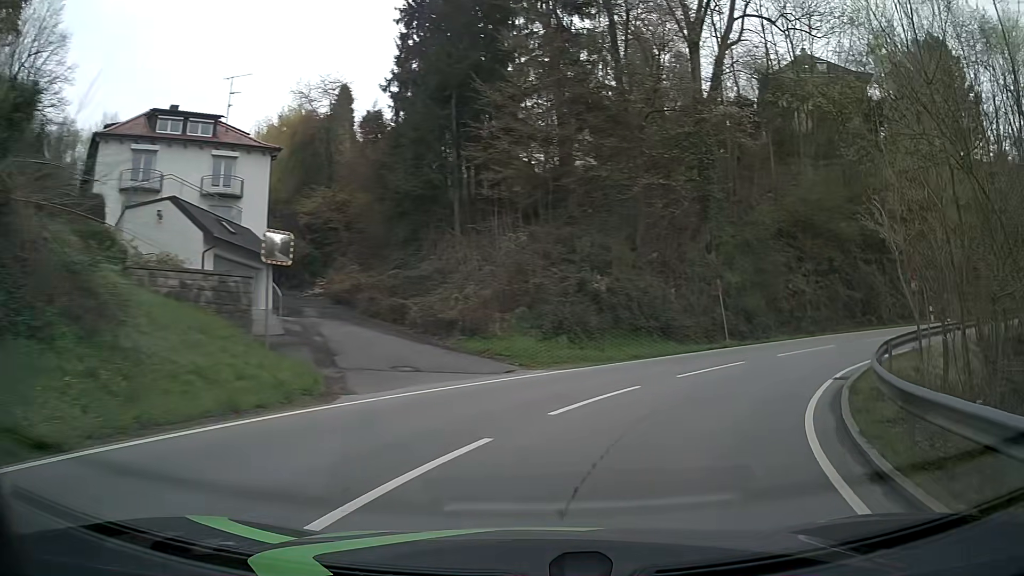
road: tertiary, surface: asphalt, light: Day
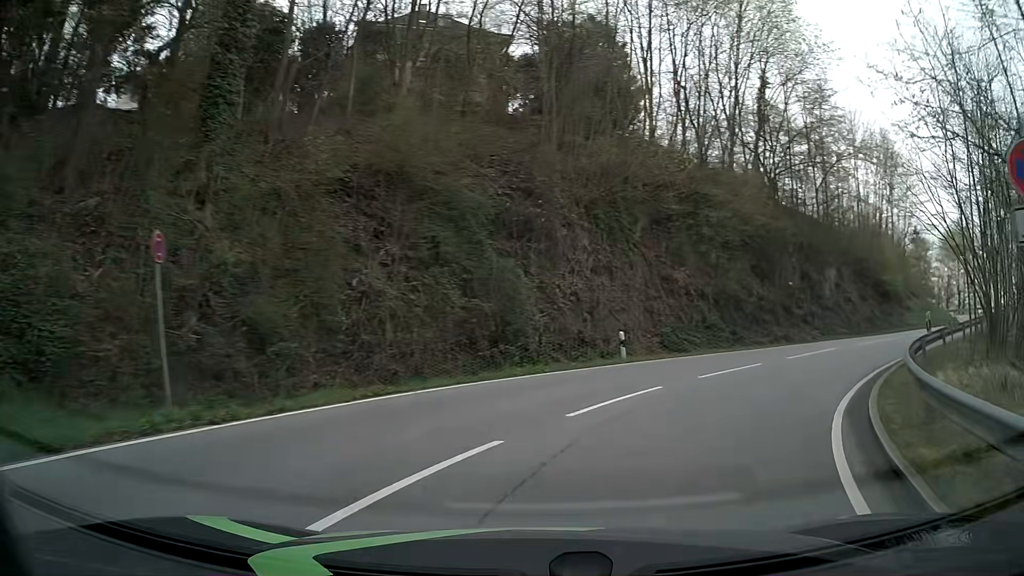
(+5.6, +16.2) m; +38°
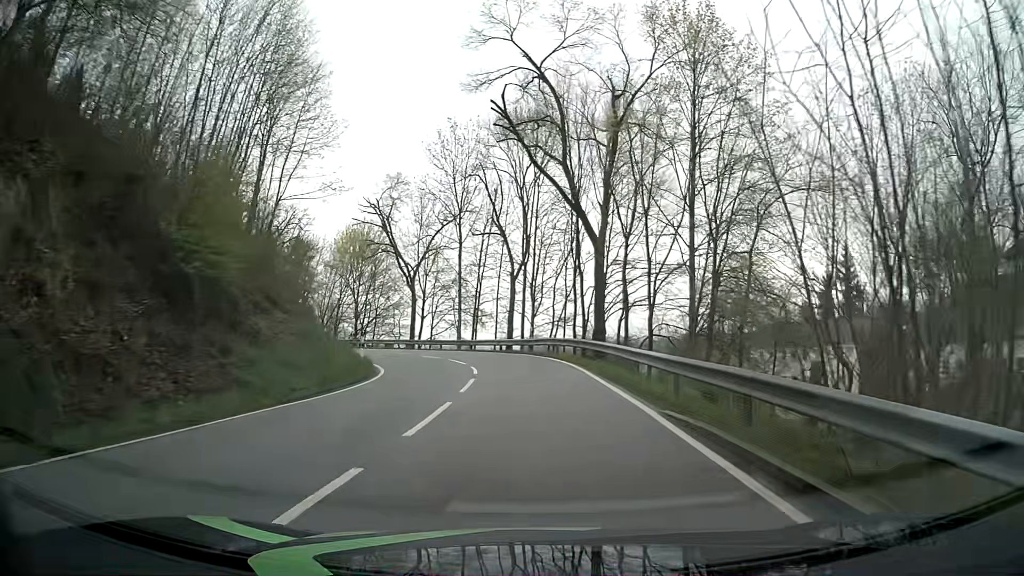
(+15.1, +25.0) m; +53°
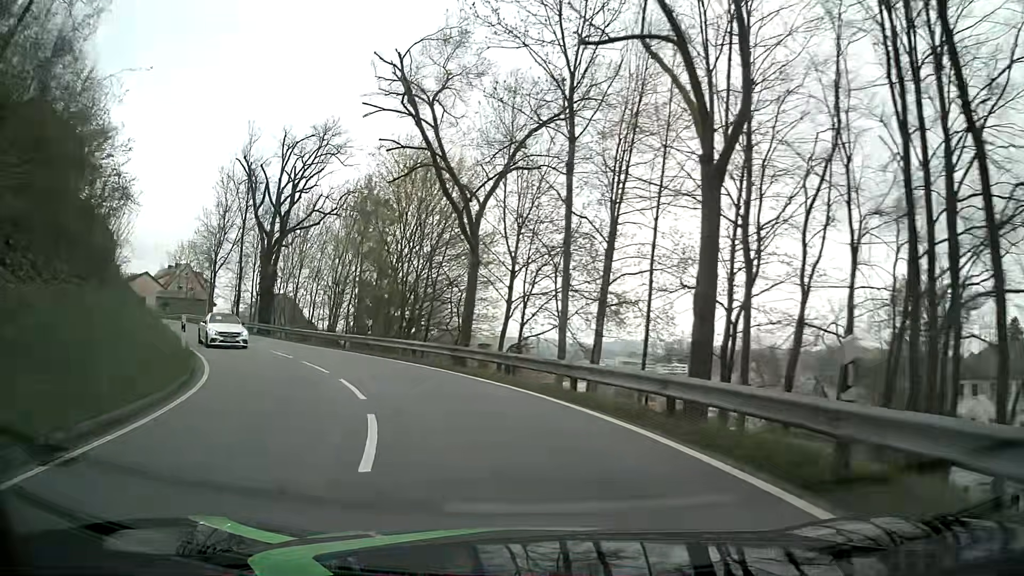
(-0.3, +26.1) m; -10°
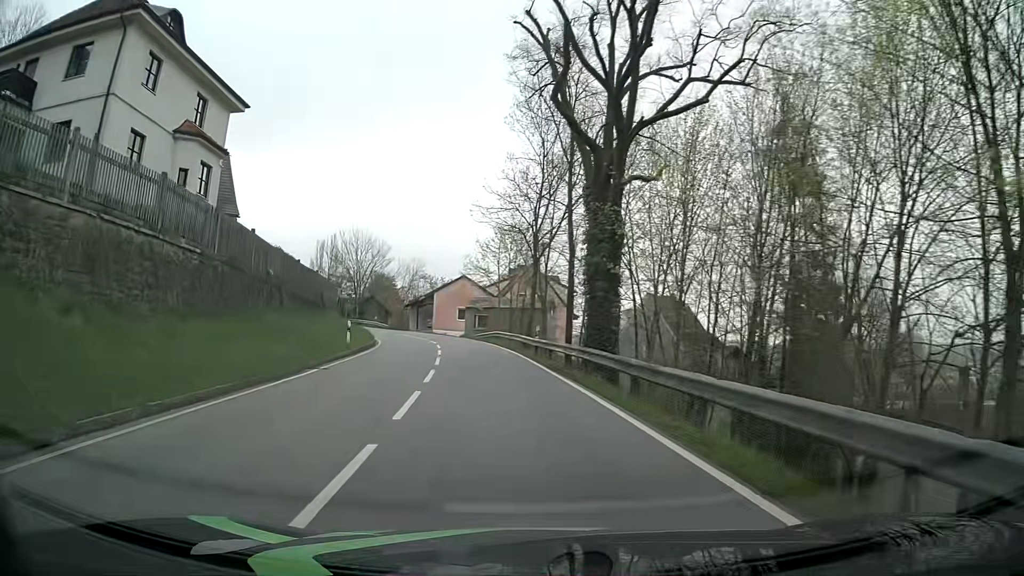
(-7.3, +25.6) m; -33°
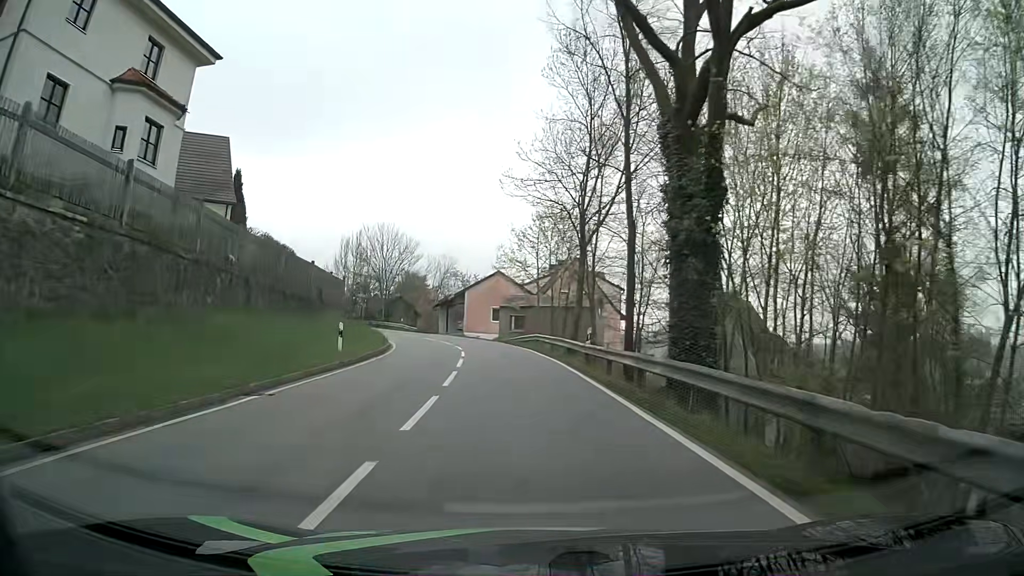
(-0.3, +7.1) m; -4°
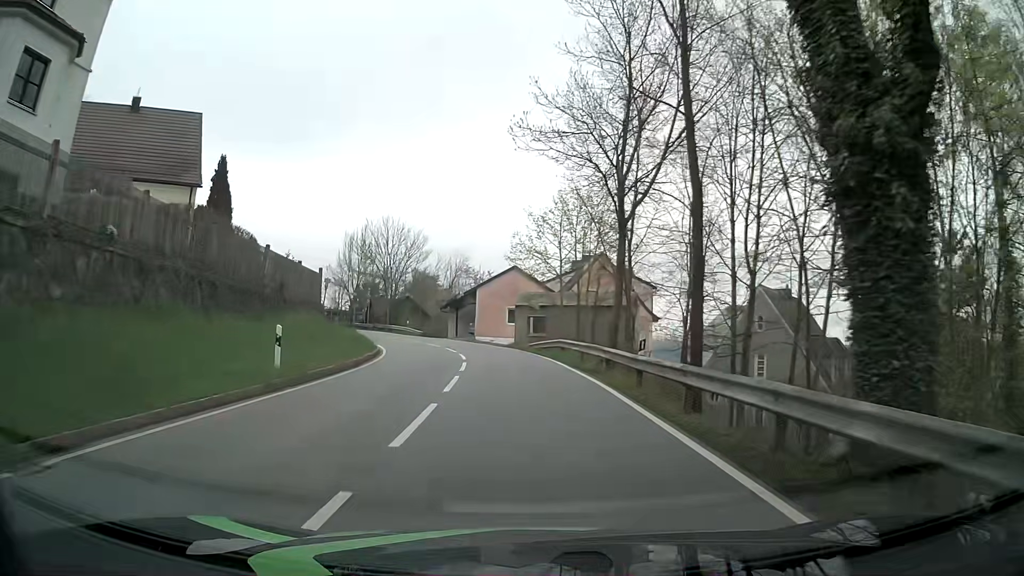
(-0.1, +7.2) m; -1°
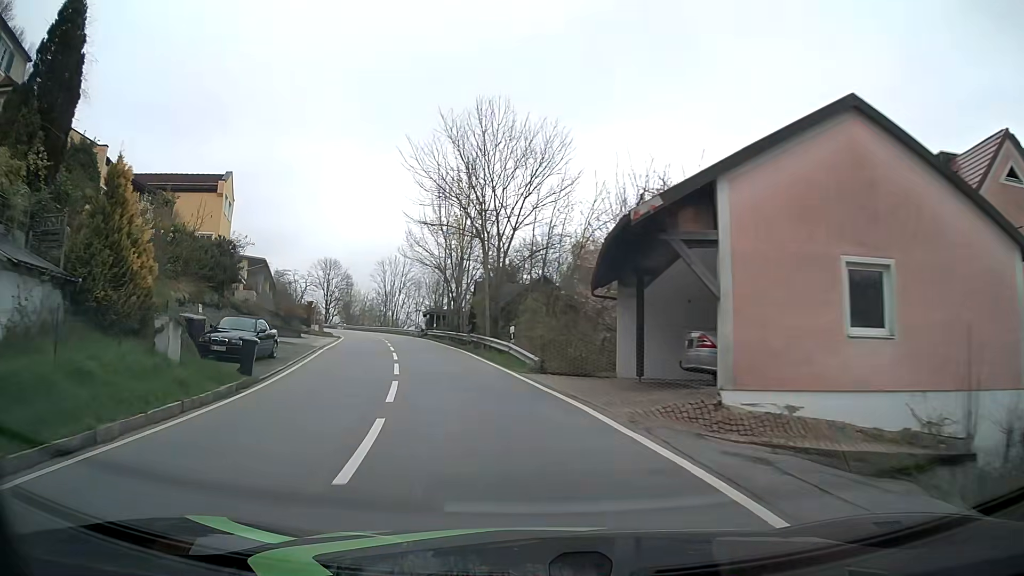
(-3.7, +37.6) m; -17°
(-1, +10) (-2, +20) (-4, +30) (-7, +39) (-9, +49) (-12, +59) (-15, +68) (-19, +77) (-24, +86) (-29, +94) m
